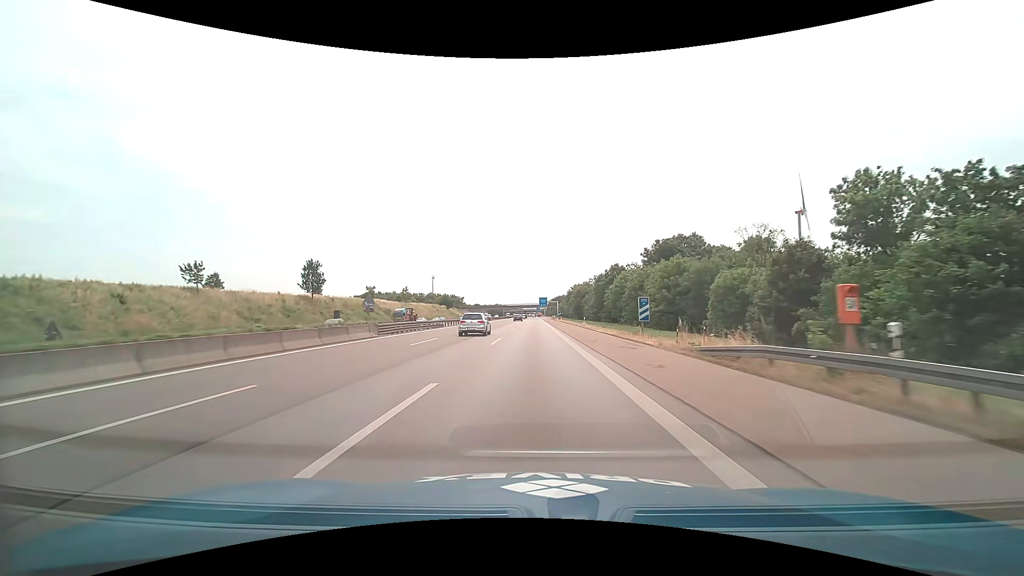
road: motorway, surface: asphalt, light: Day
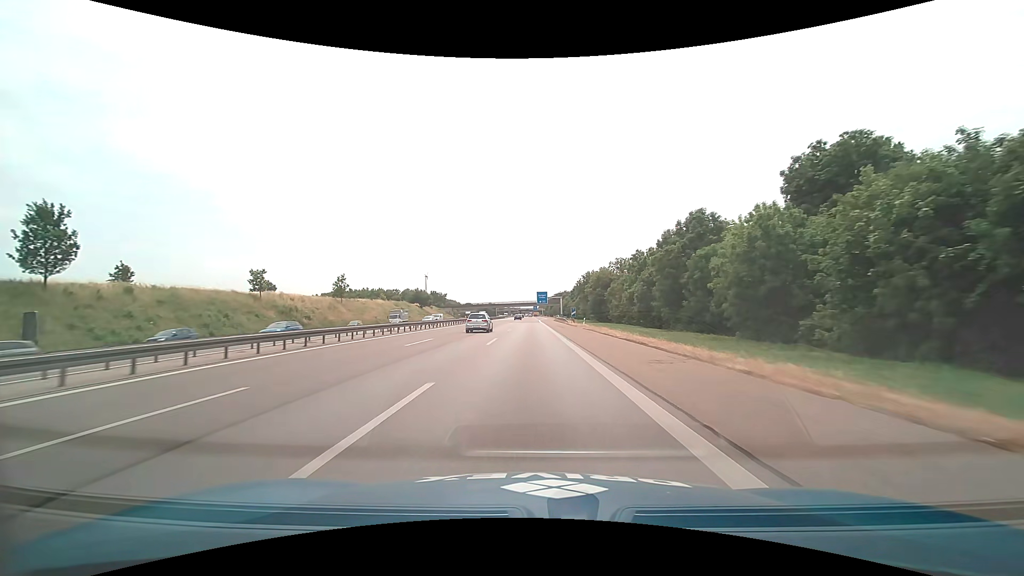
(+0.3, +55.2) m; 0°
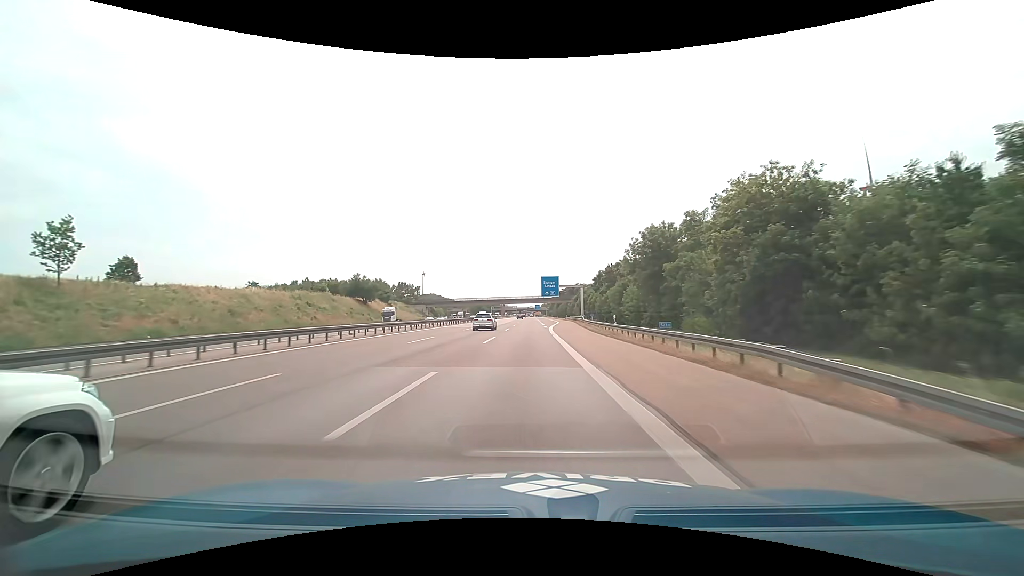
(-0.1, +71.6) m; 0°
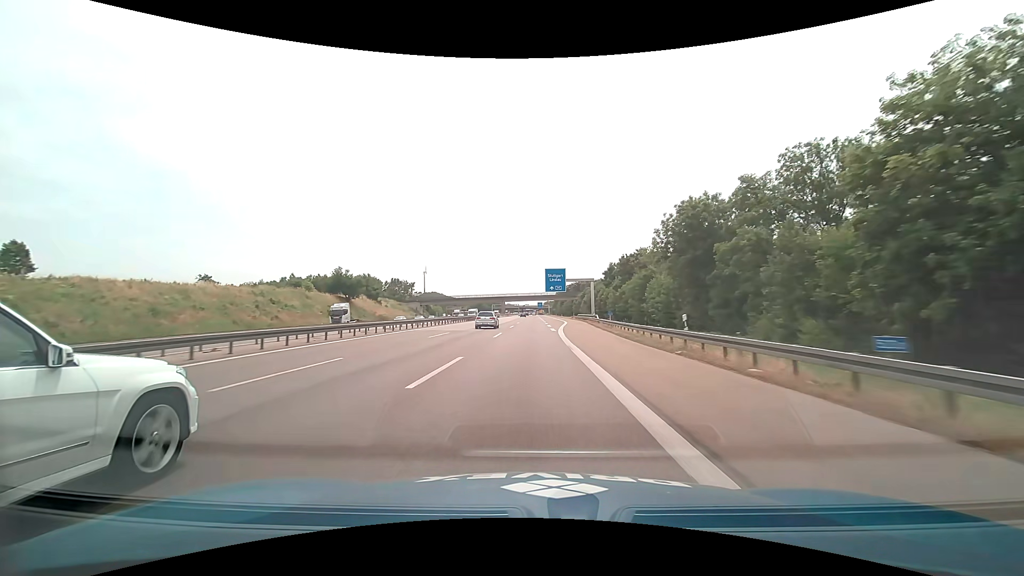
(0.0, +14.6) m; 0°
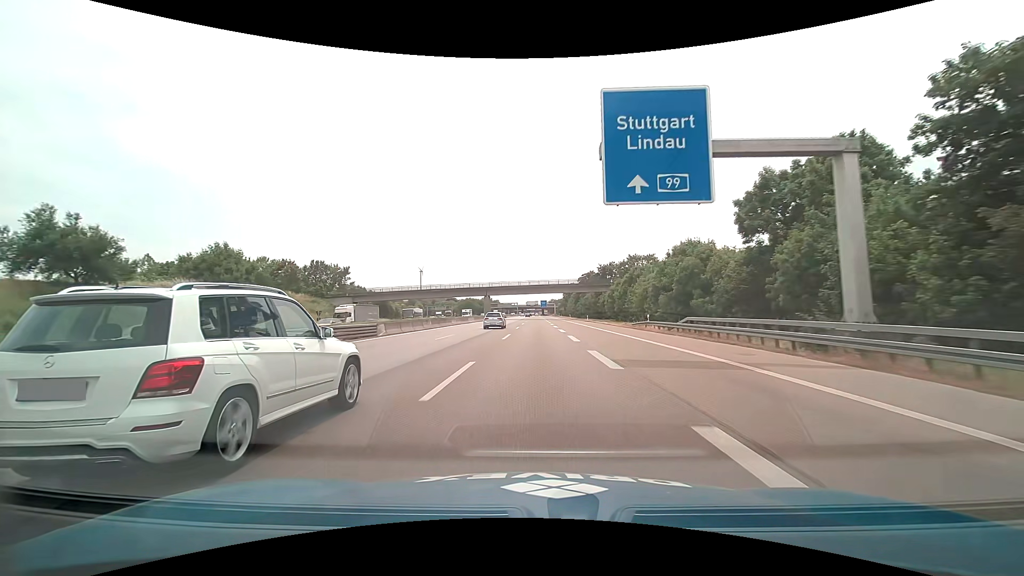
(-0.5, +73.9) m; 0°
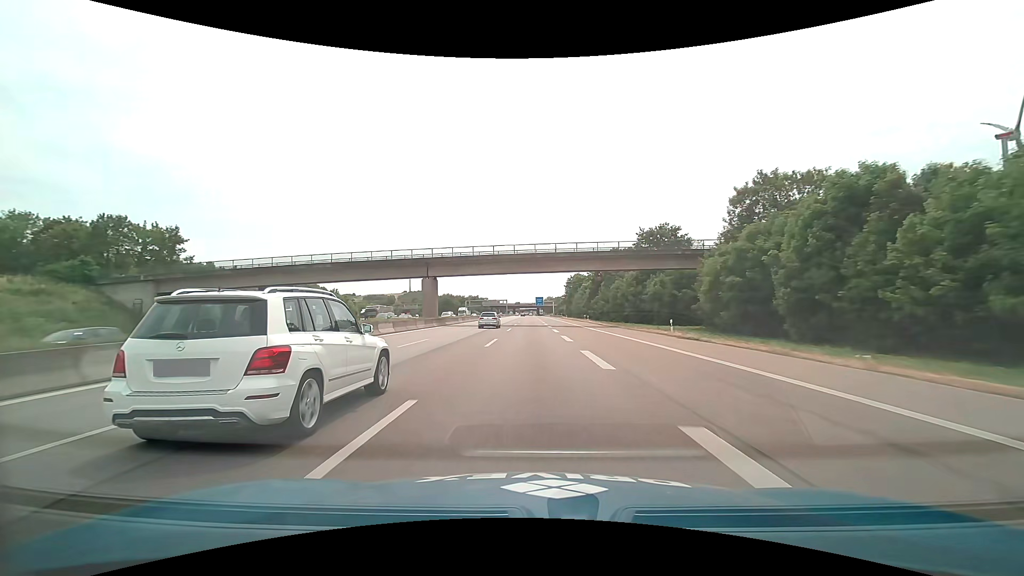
(+0.3, +60.2) m; +1°
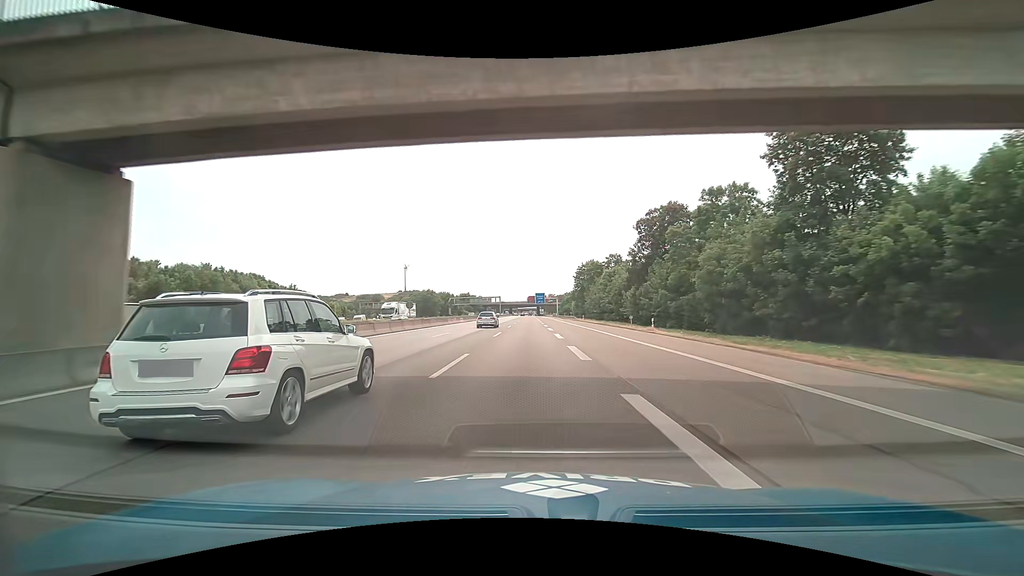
(0.0, +45.8) m; 0°
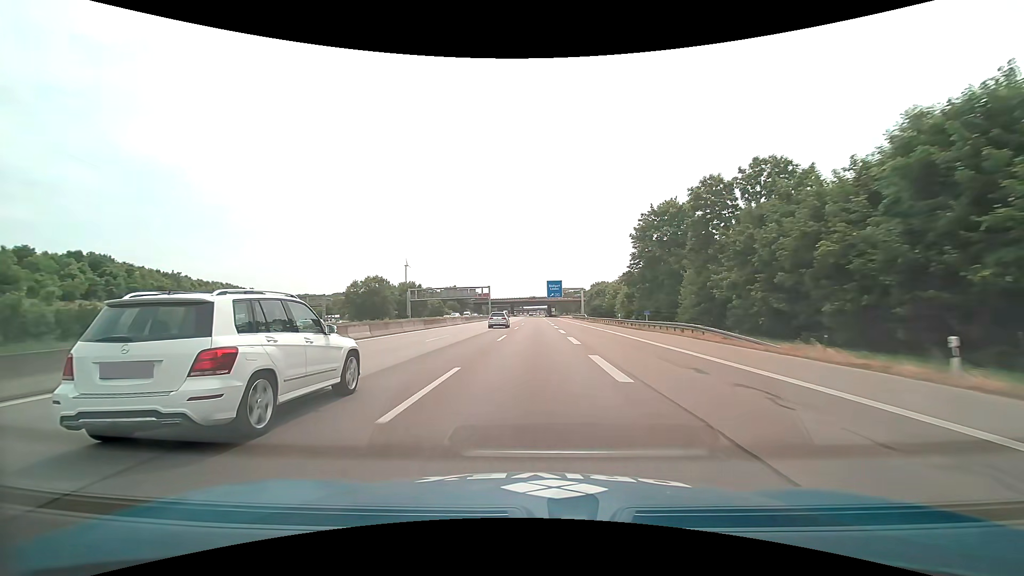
(-0.5, +76.6) m; -1°
(0, +10) (0, +20) (0, +30) (0, +40) (0, +50) (0, +60) (+1, +70) (+1, +80) (+1, +90) (+1, +100) m
